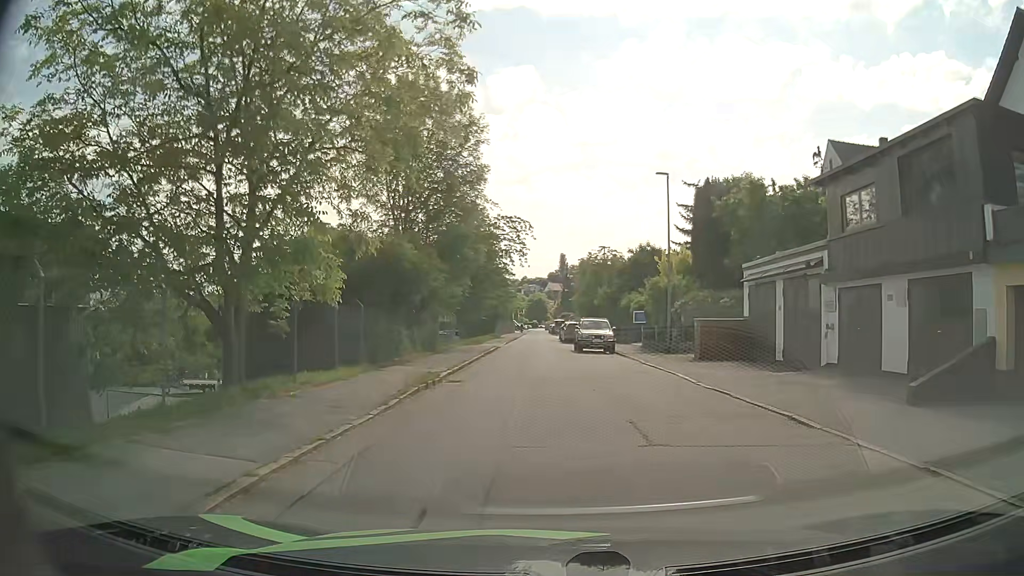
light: Day
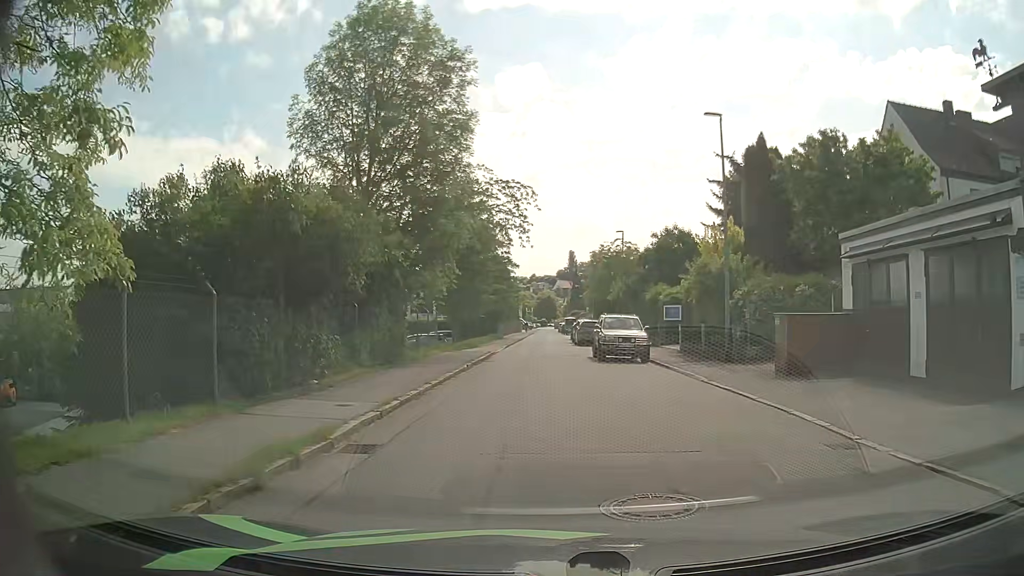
(-0.1, +8.7) m; -2°
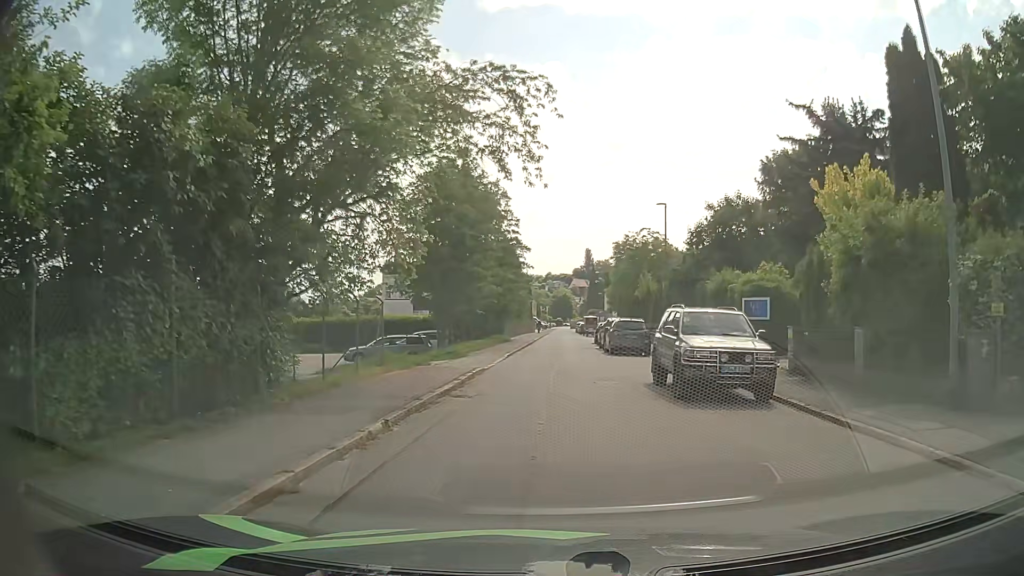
(-0.1, +12.0) m; 0°
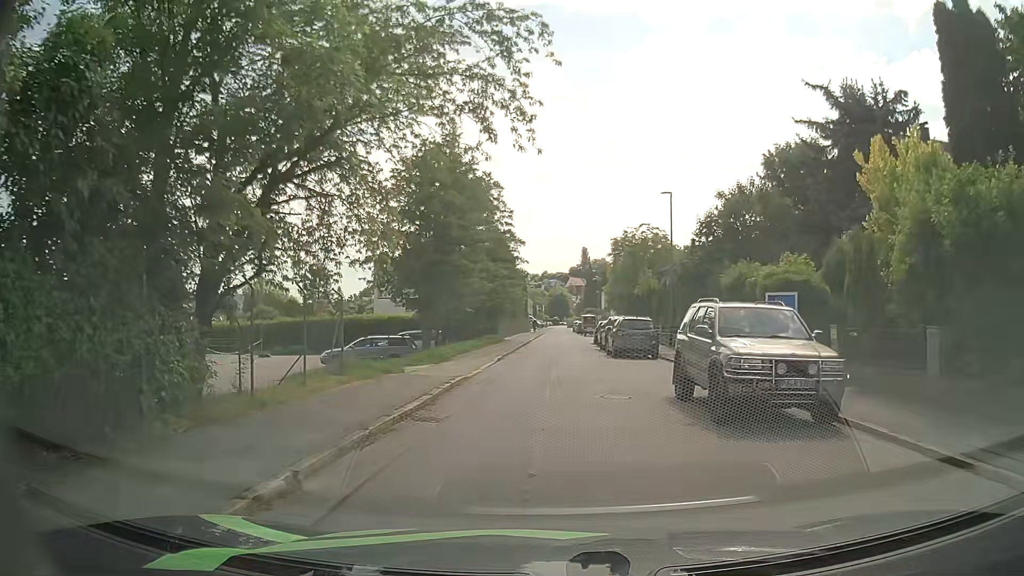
(0.0, +3.1) m; 0°
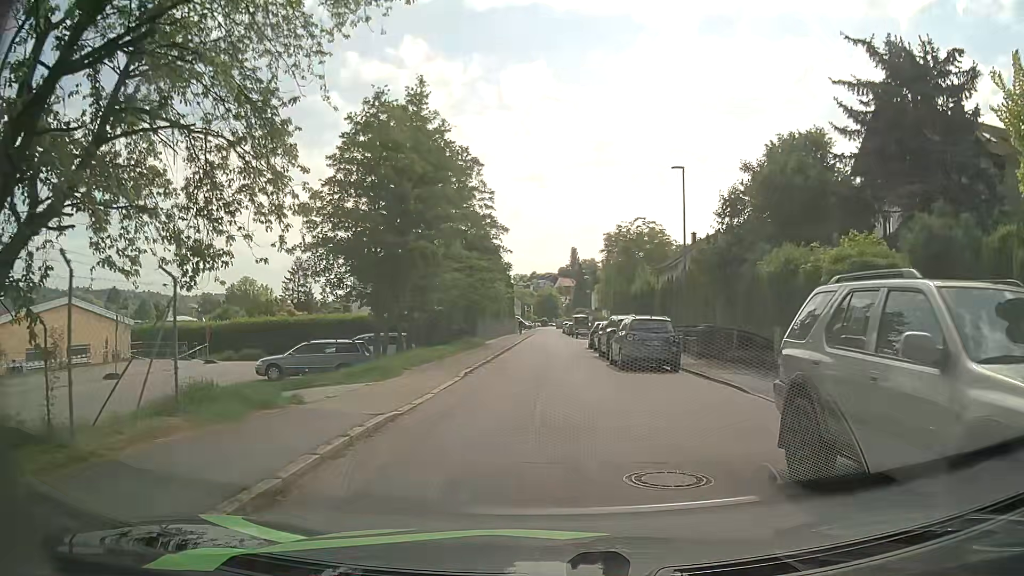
(+0.1, +6.3) m; +2°
